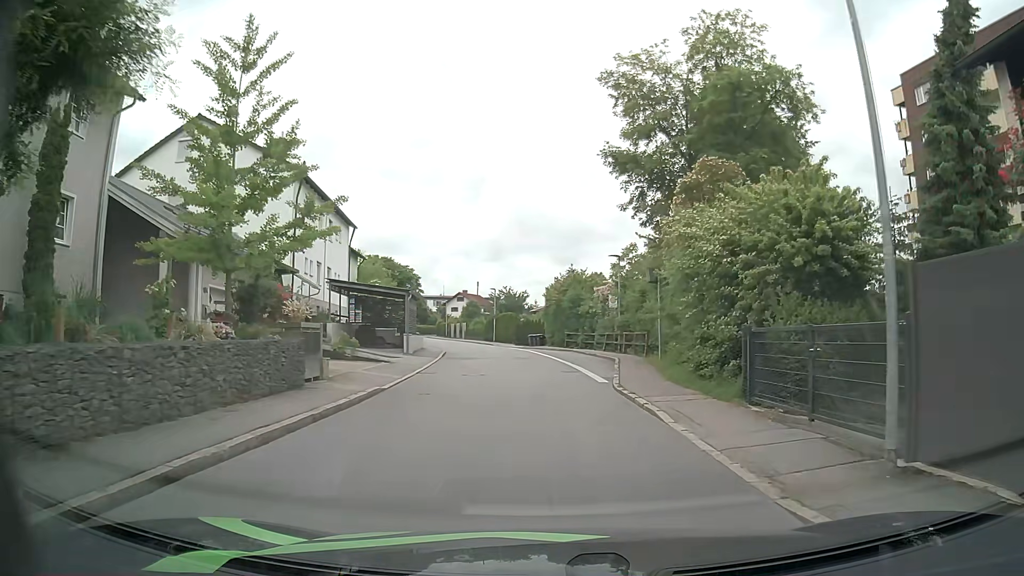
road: residential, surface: asphalt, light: Day
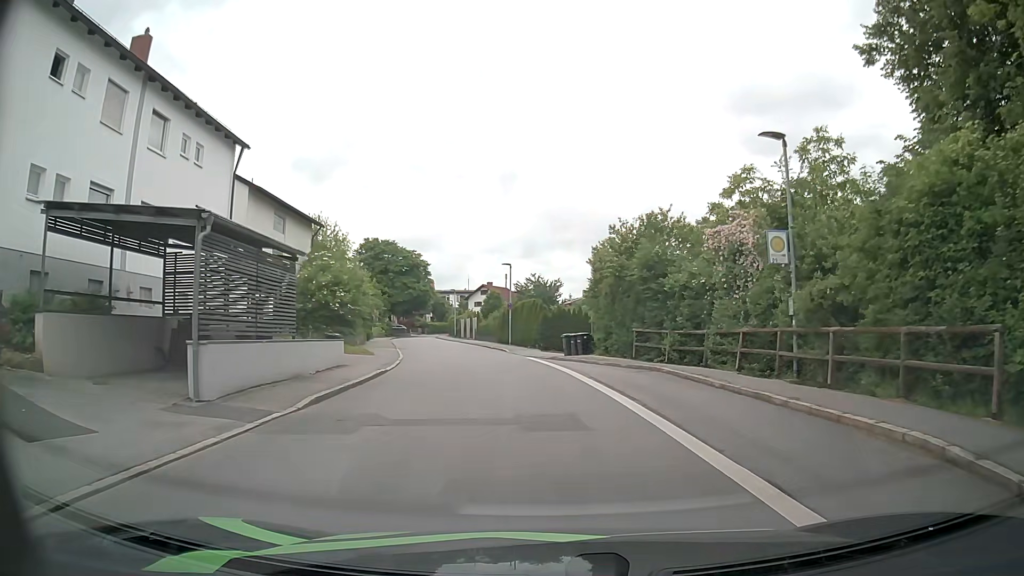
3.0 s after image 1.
(-0.7, +22.4) m; -3°
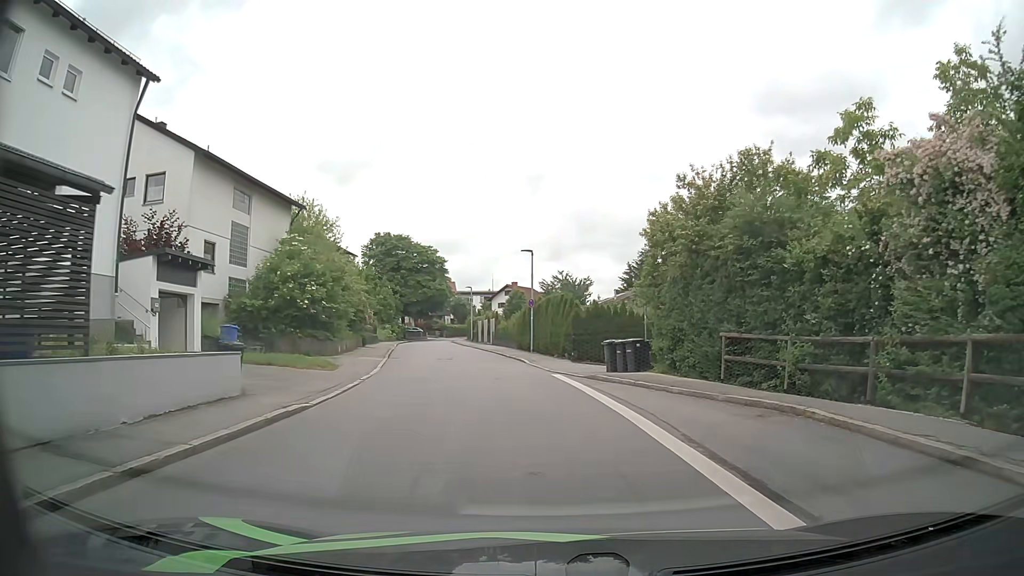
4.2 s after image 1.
(-0.2, +8.8) m; -2°
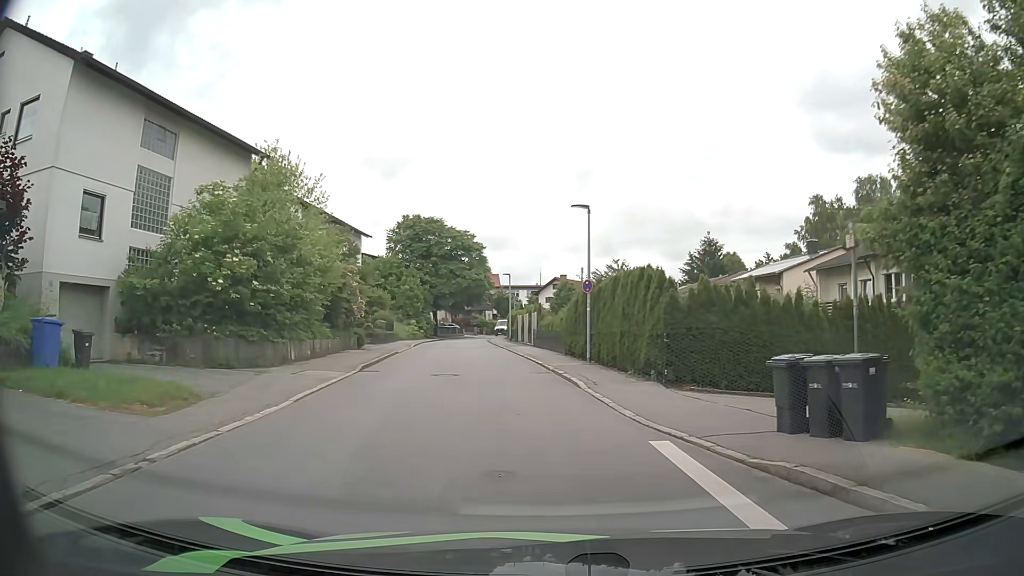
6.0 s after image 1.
(-0.5, +11.7) m; -5°
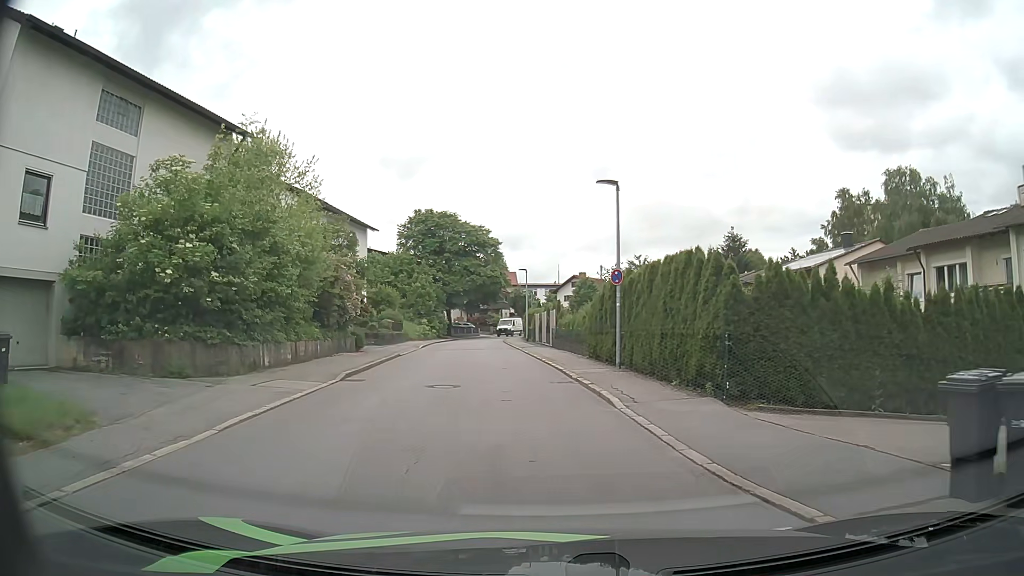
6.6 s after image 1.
(0.0, +3.6) m; -1°
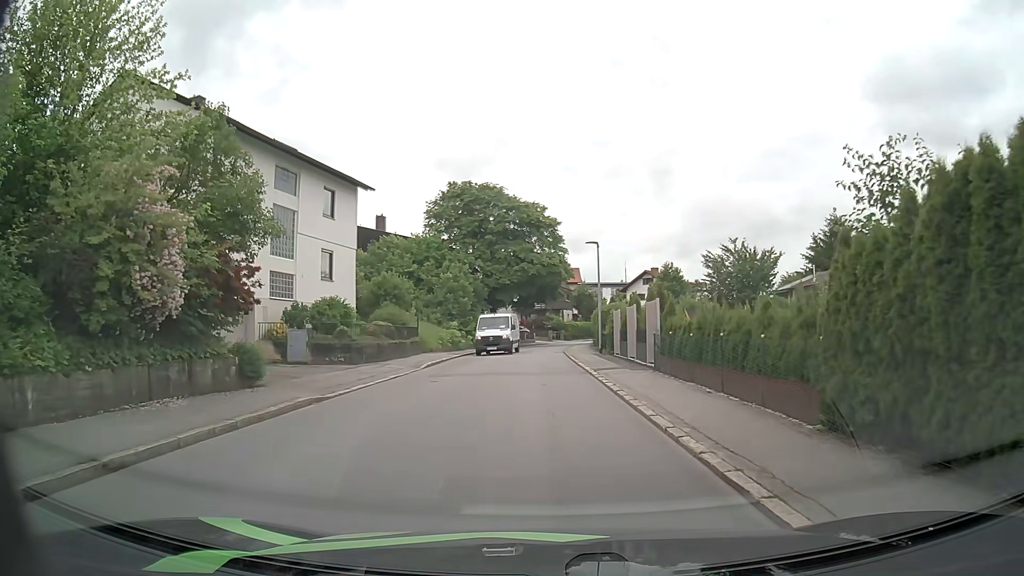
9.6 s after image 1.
(-0.9, +17.1) m; -6°
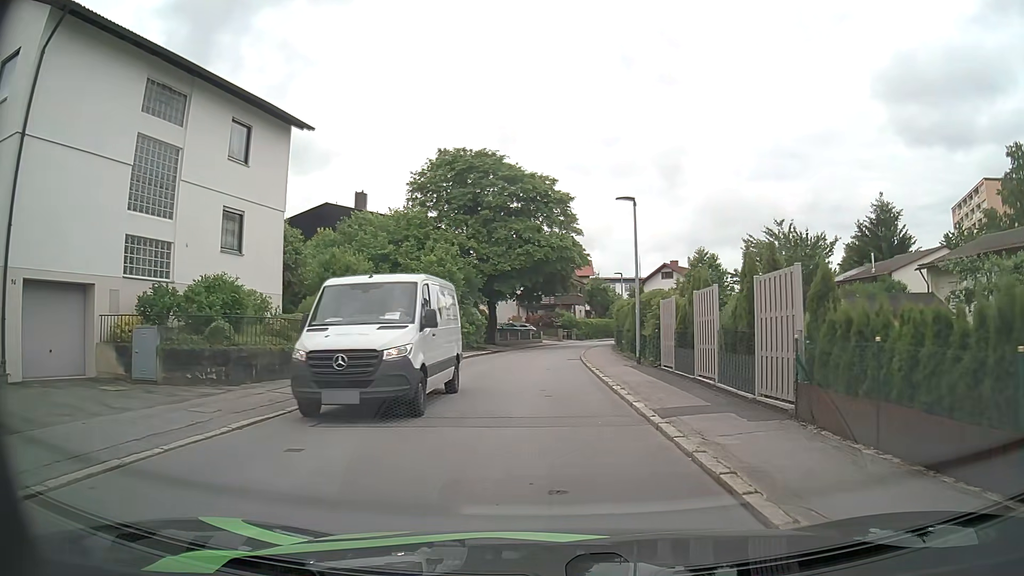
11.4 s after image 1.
(+0.1, +10.6) m; 0°
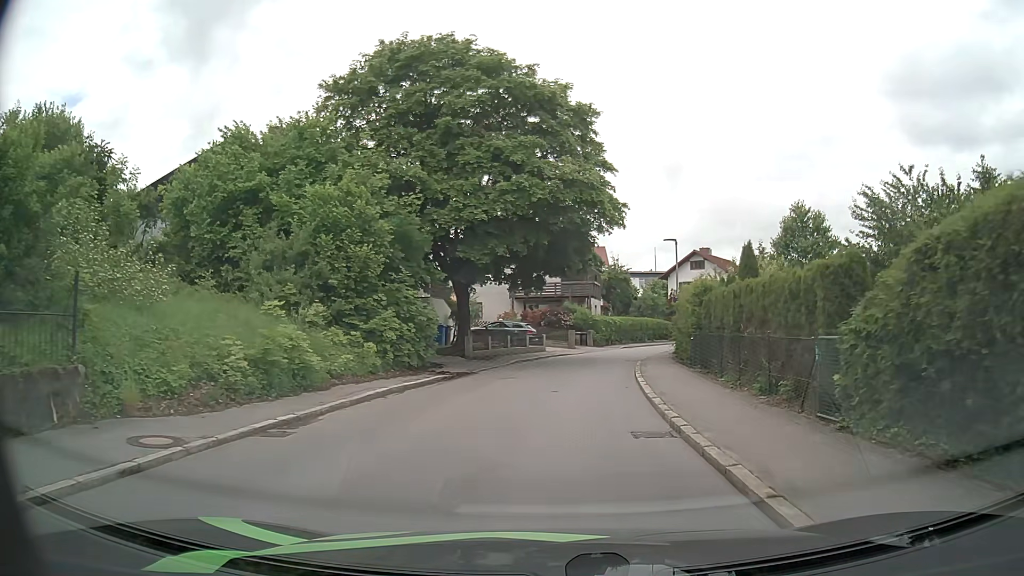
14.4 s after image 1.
(-0.2, +19.9) m; 0°
(0, +10) (+1, +20) (+2, +30) (+5, +40) (+9, +49) (+13, +58) (+19, +66) (+25, +74) (+31, +82) (+37, +90) m
